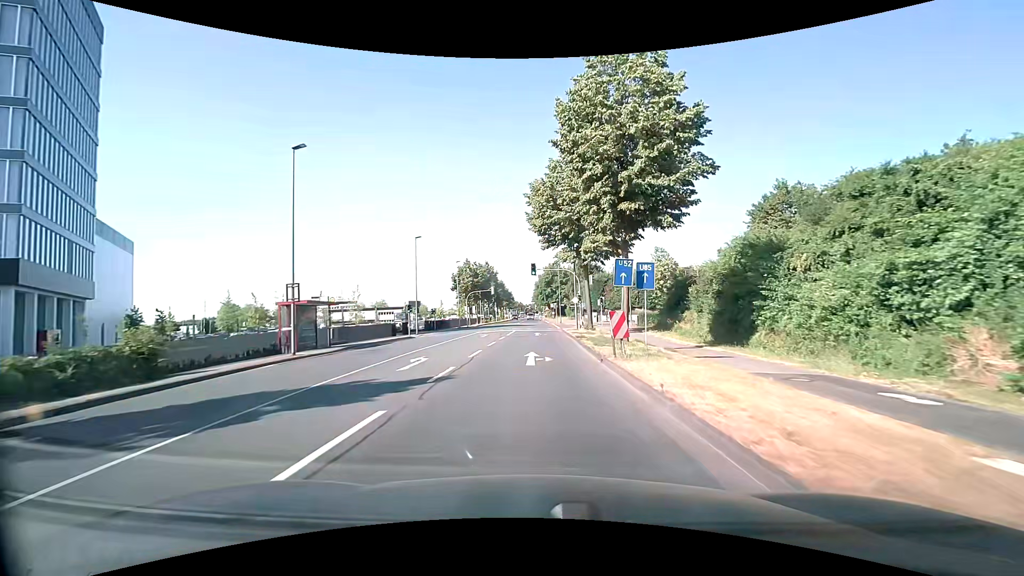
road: secondary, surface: asphalt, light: Day
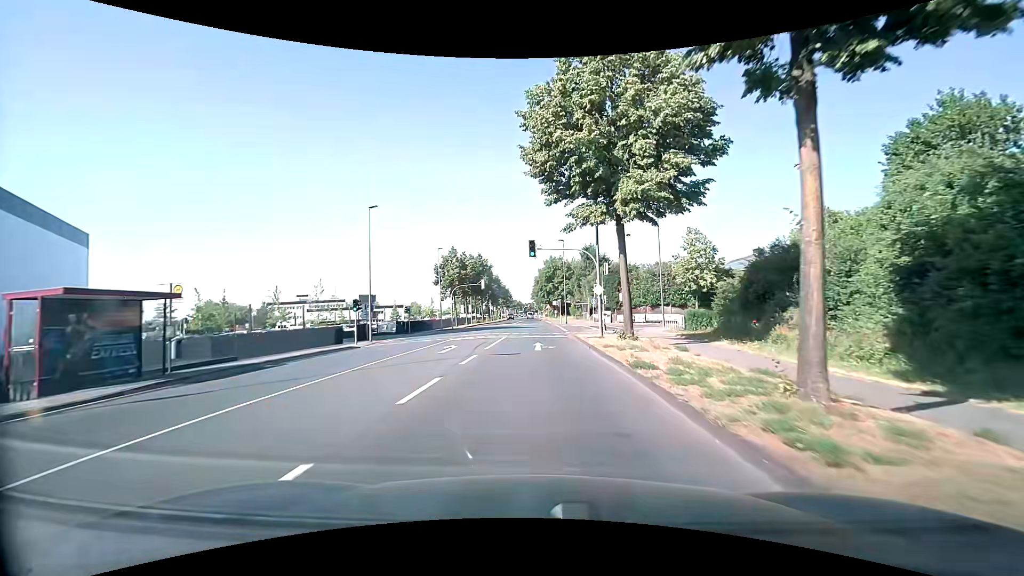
(-0.3, +14.6) m; -2°
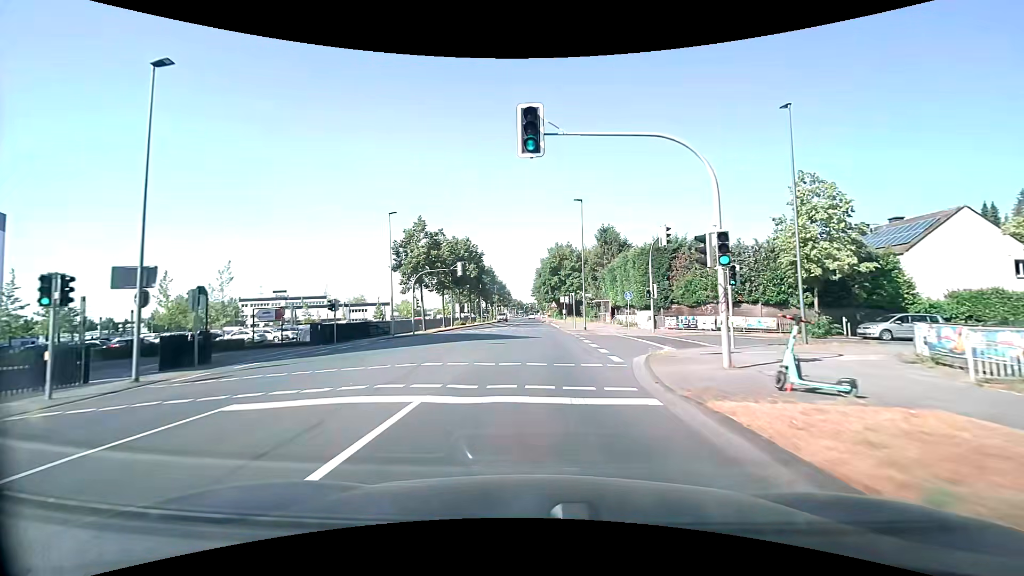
(+0.1, +22.1) m; 0°
(0, +10) (0, +20) (0, +30) (0, +40) (0, +50) (0, +60) (0, +70) (0, +80) (0, +90) (0, +100) m
